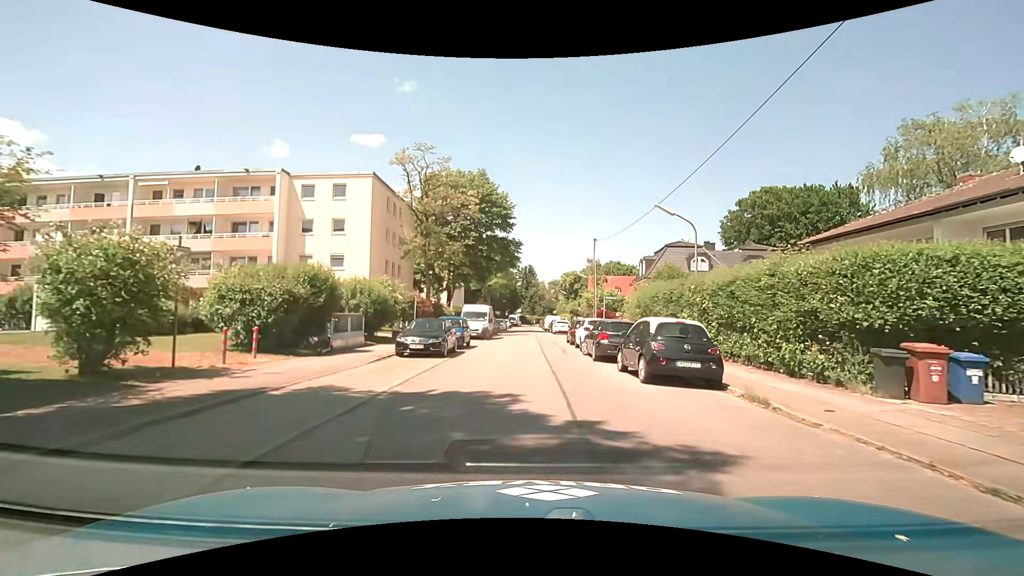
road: residential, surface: asphalt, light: Day
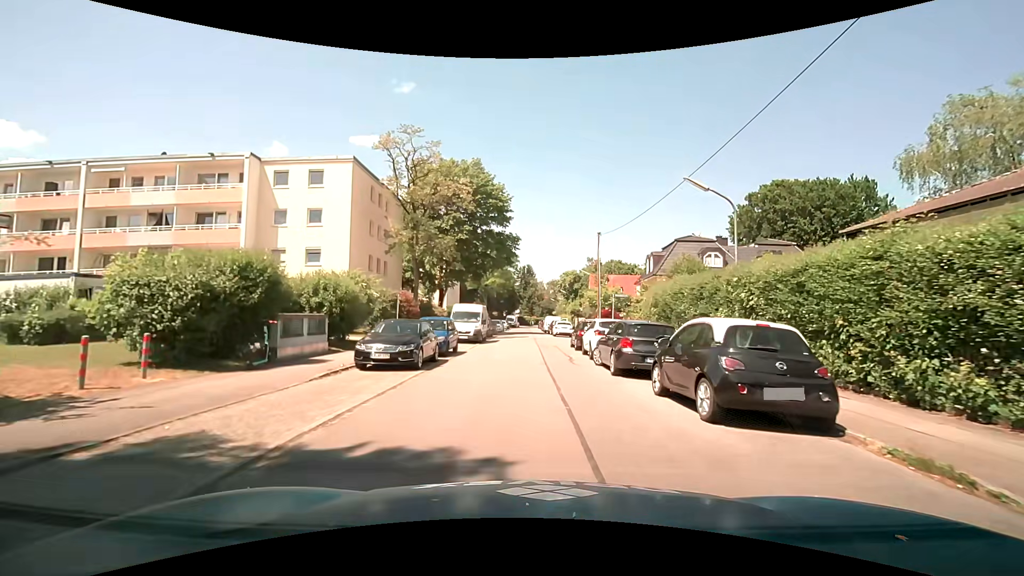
(0.0, +4.0) m; +1°
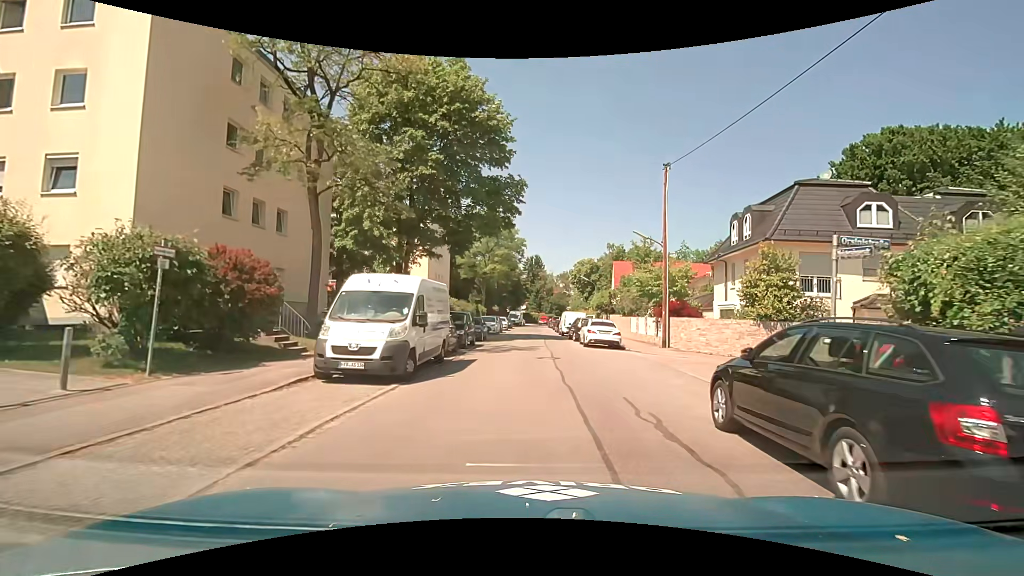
(-0.3, +19.5) m; -2°
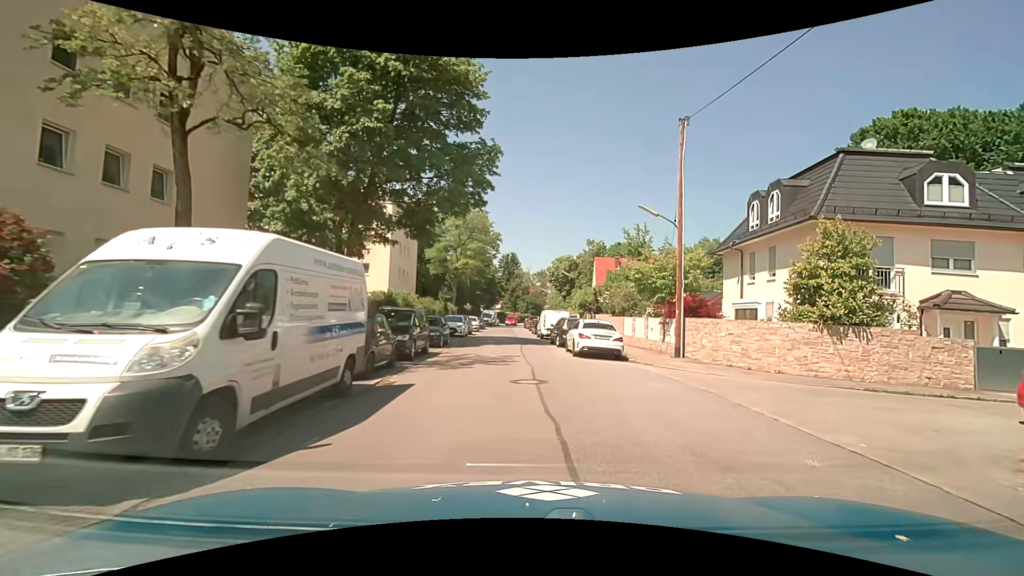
(+0.1, +6.1) m; +3°
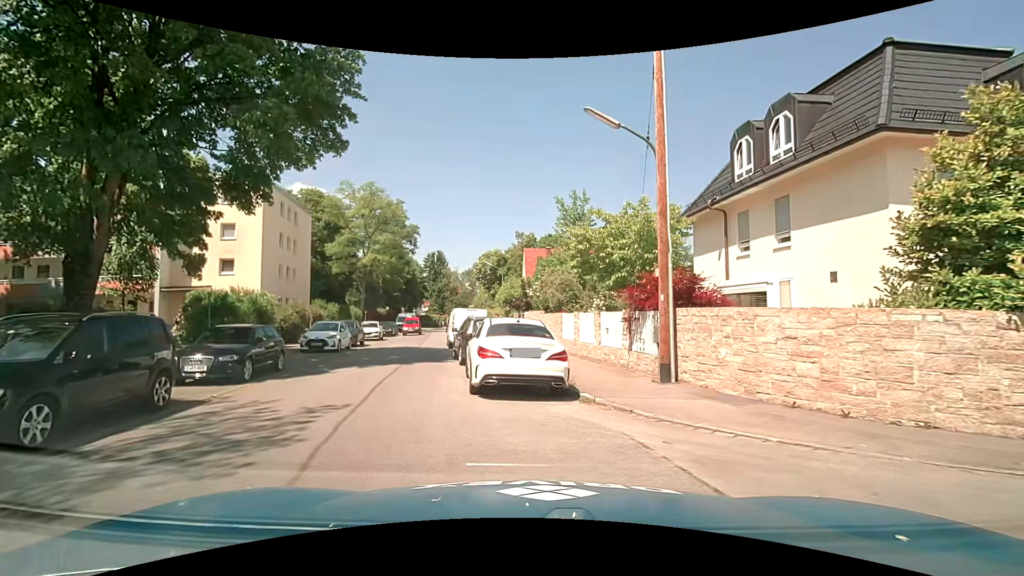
(+1.4, +9.1) m; +7°
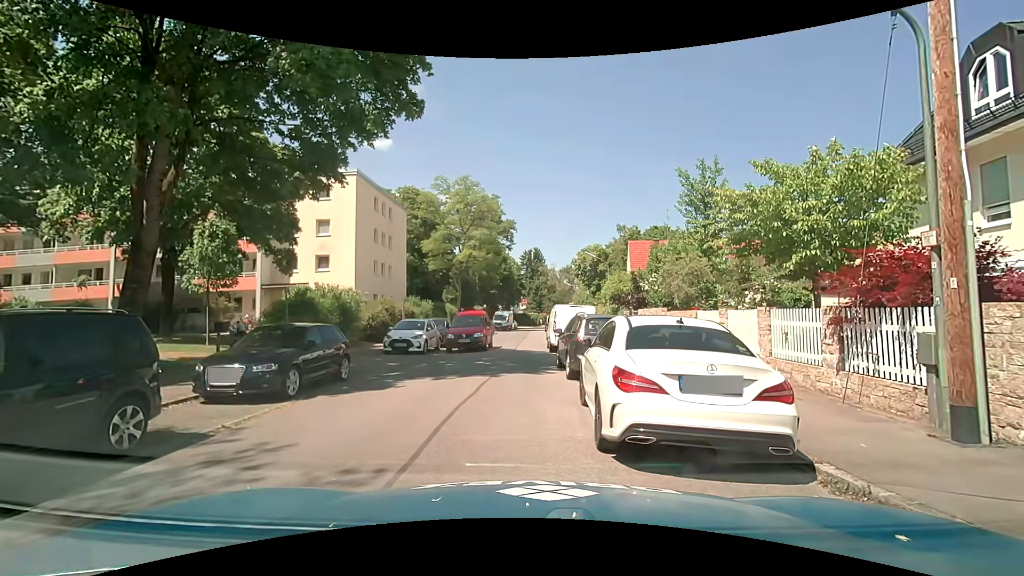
(-0.3, +3.7) m; -10°
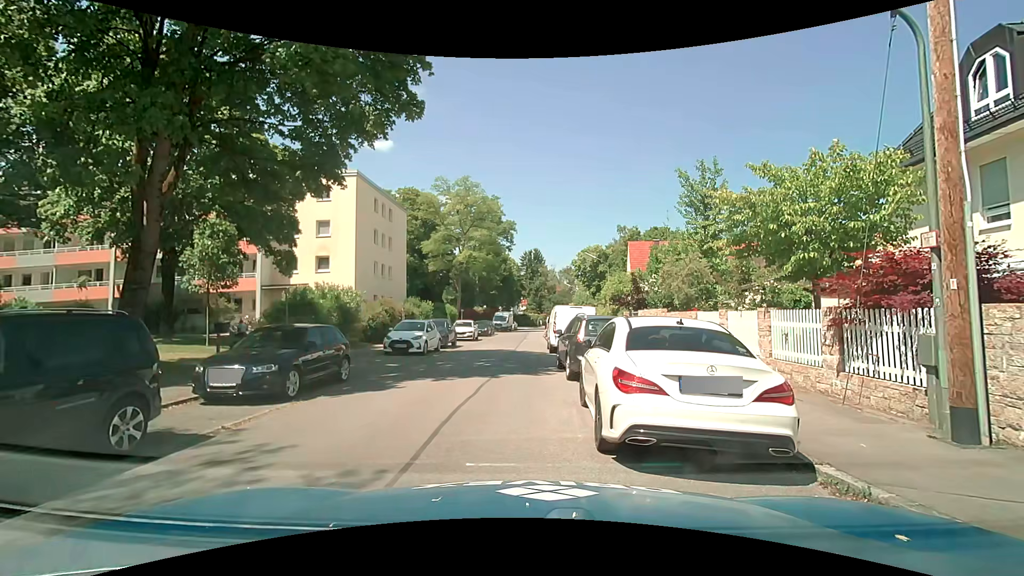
(0.0, +0.1) m; 0°
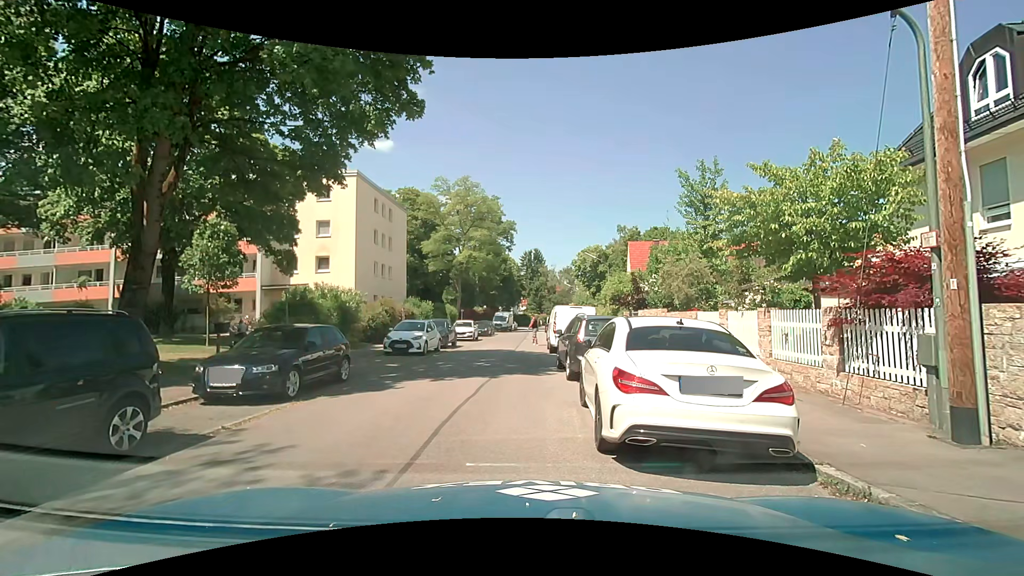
(0.0, 0.0) m; 0°
(-1, +10) (-2, +20) (-1, +30) (-1, +40) (-1, +50) (-1, +60) (0, +70) (+3, +79) (+4, +89) (+5, +99) m
